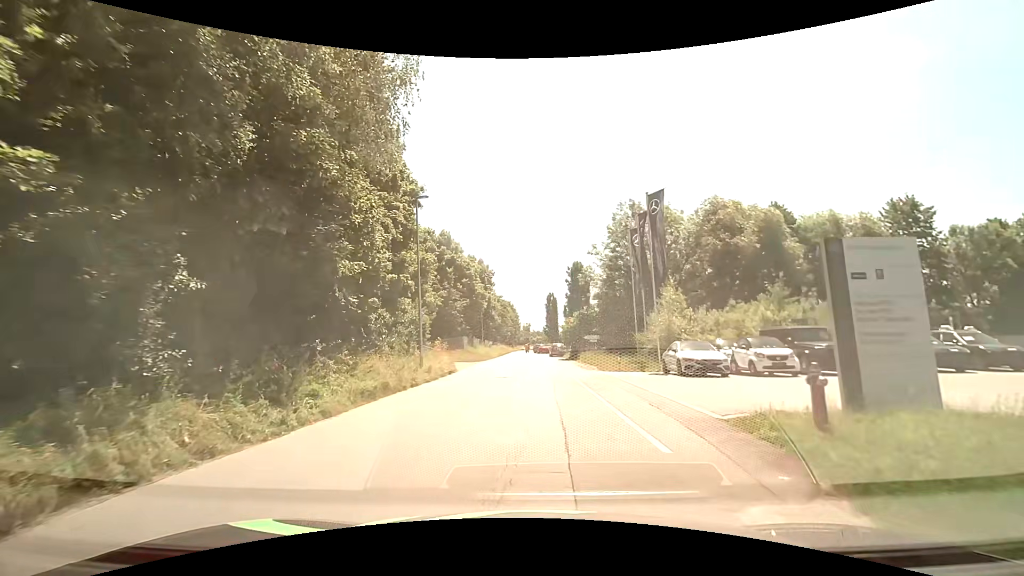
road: tertiary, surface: asphalt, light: Day
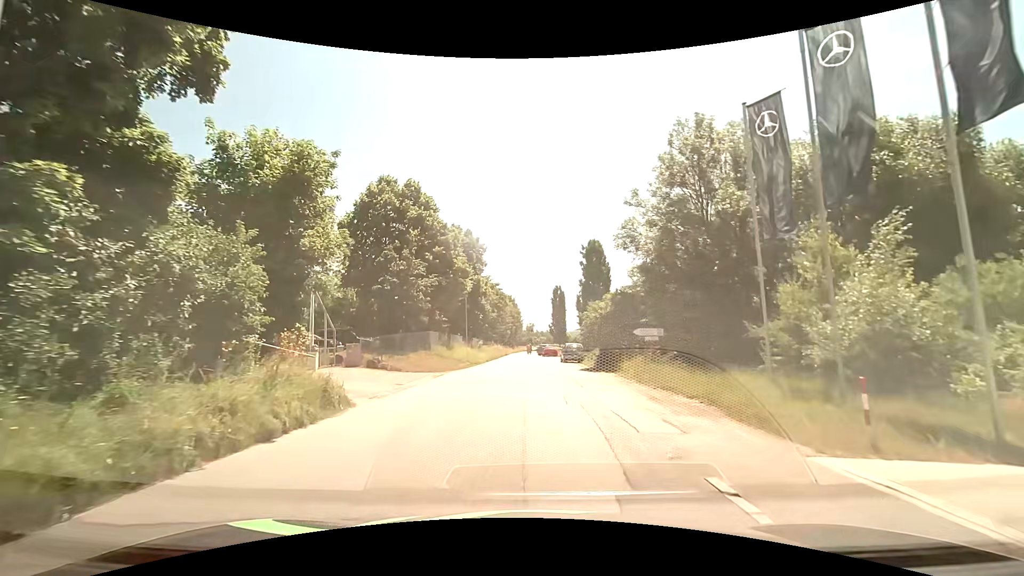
(-0.1, +18.1) m; 0°
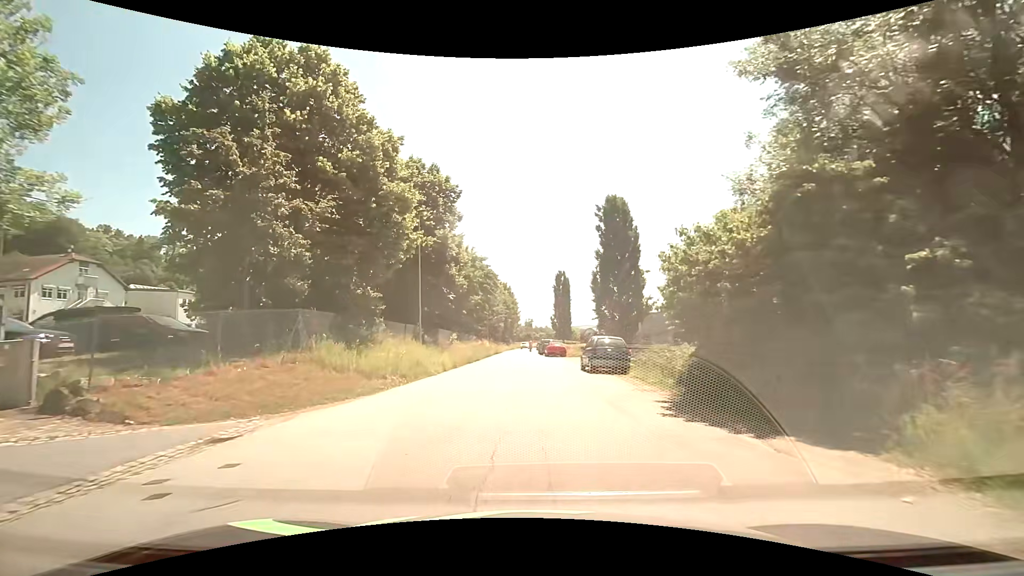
(0.0, +18.2) m; 0°
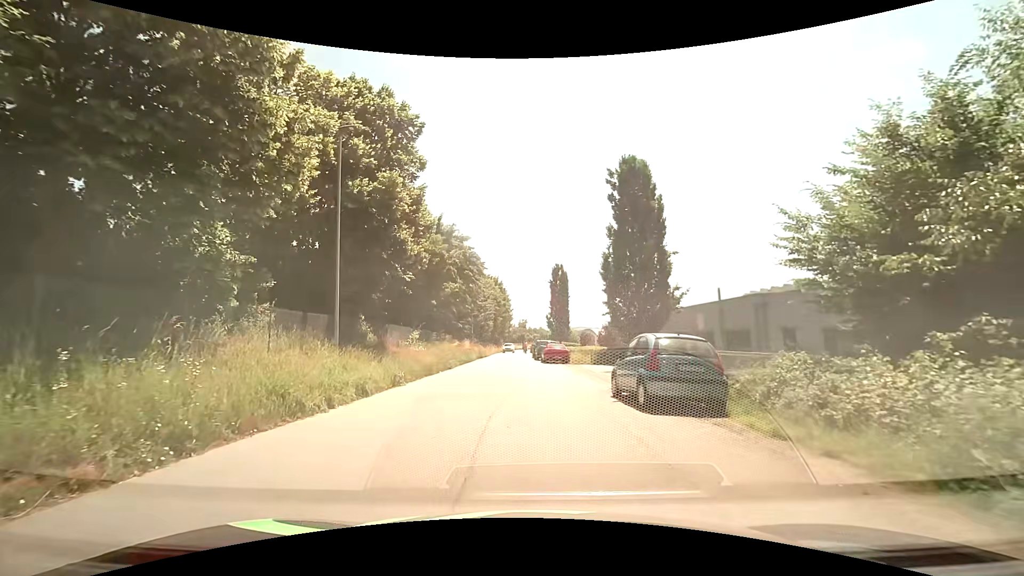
(+0.1, +10.5) m; +1°
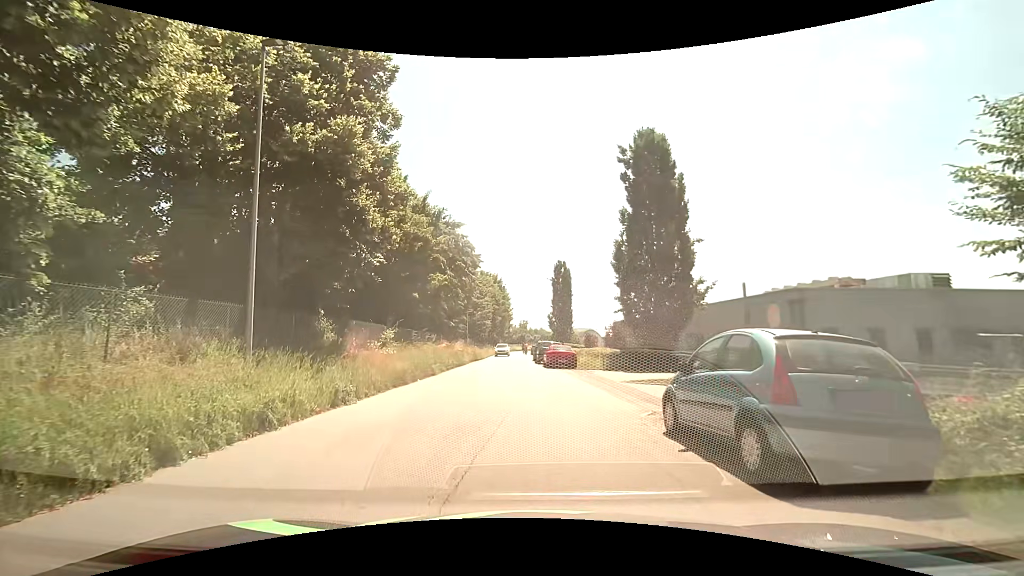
(0.0, +4.8) m; +1°
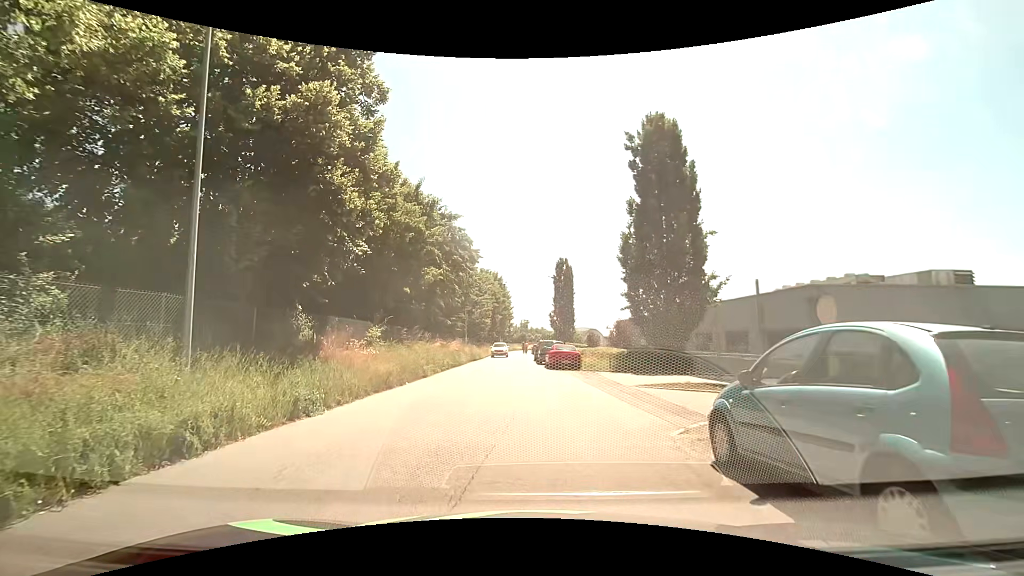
(0.0, +2.0) m; +1°
